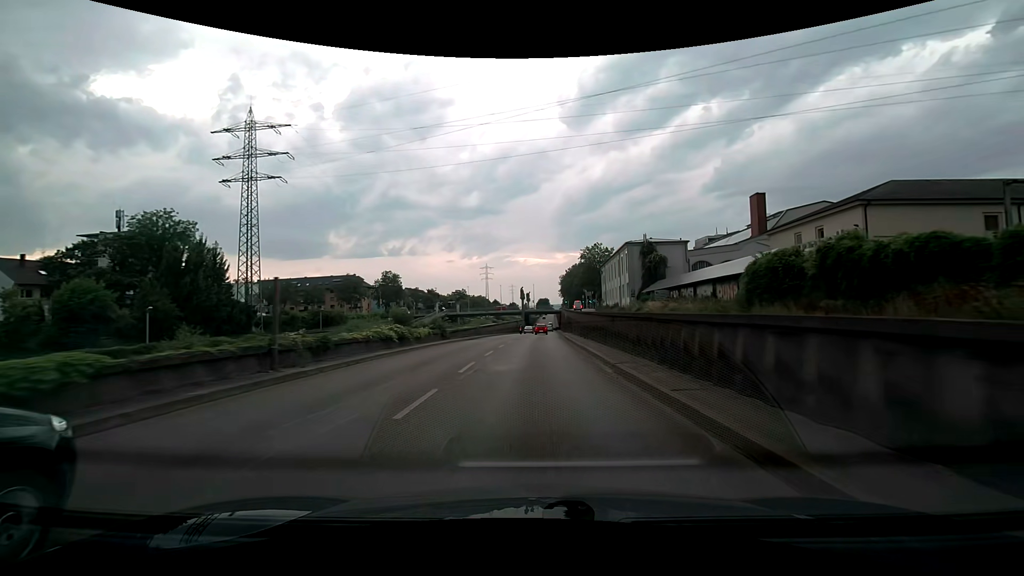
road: trunk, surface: asphalt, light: Day
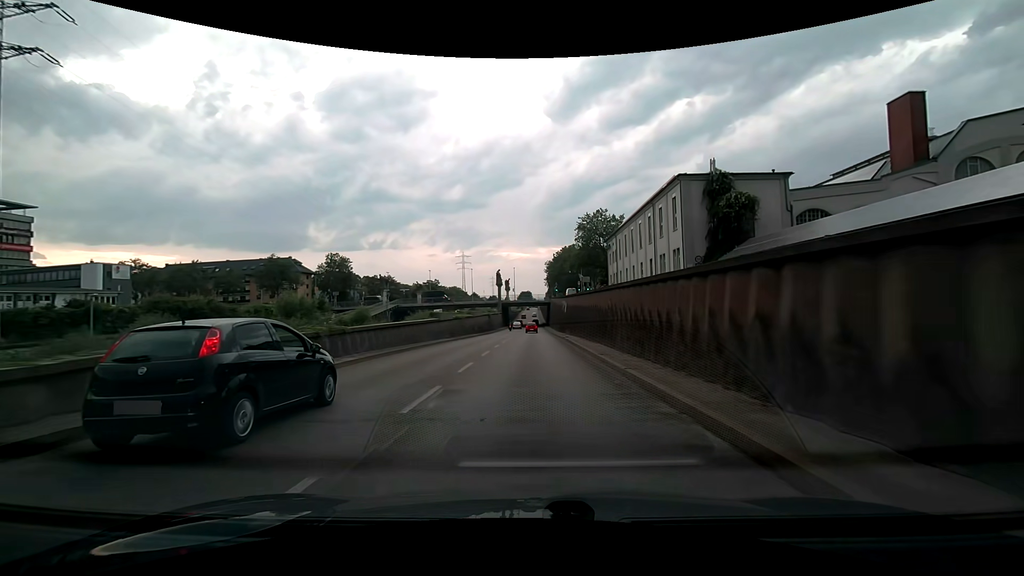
(+0.8, +36.6) m; +2°
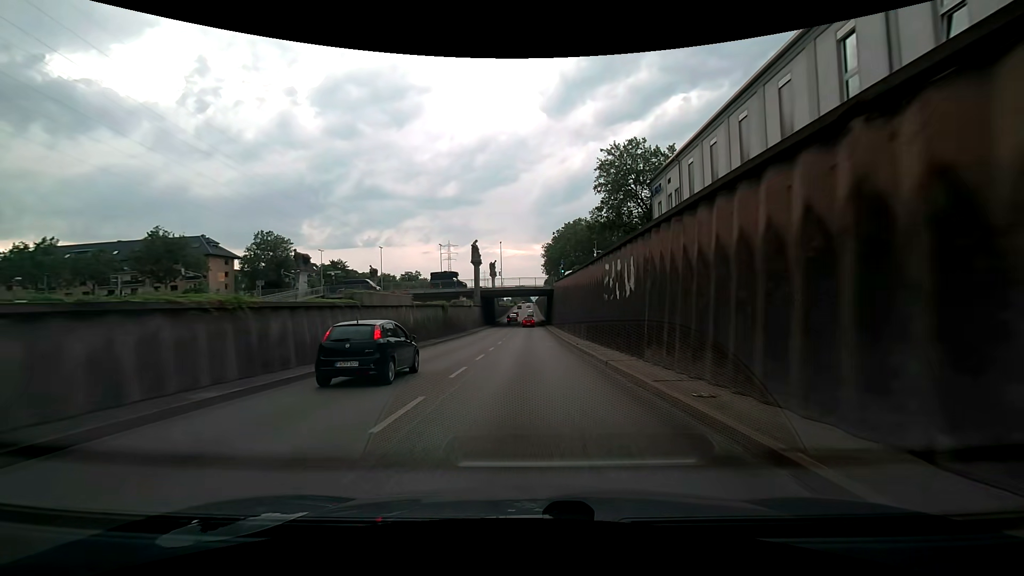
(+0.4, +37.6) m; +1°
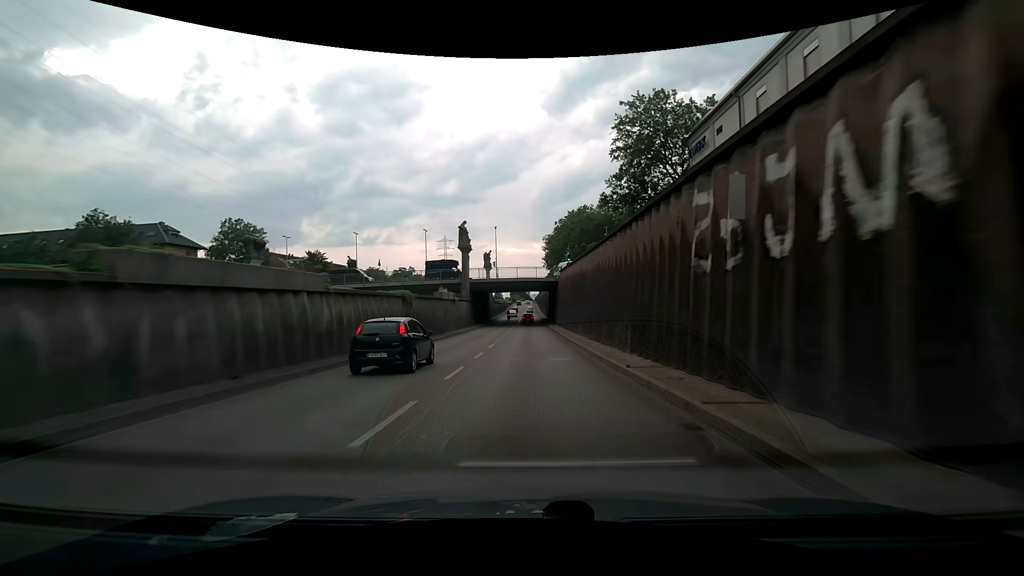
(0.0, +12.8) m; 0°
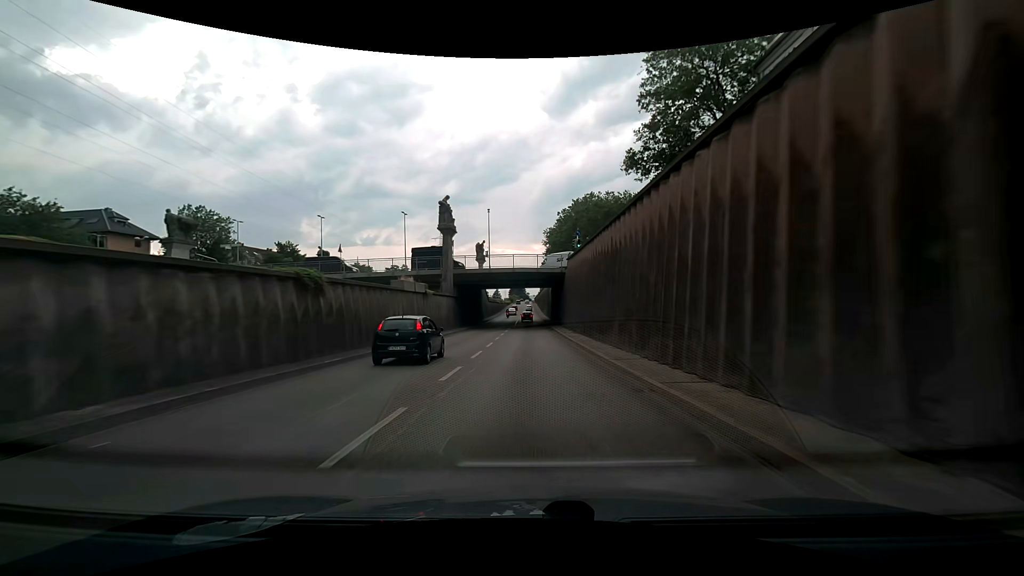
(0.0, +12.9) m; 0°
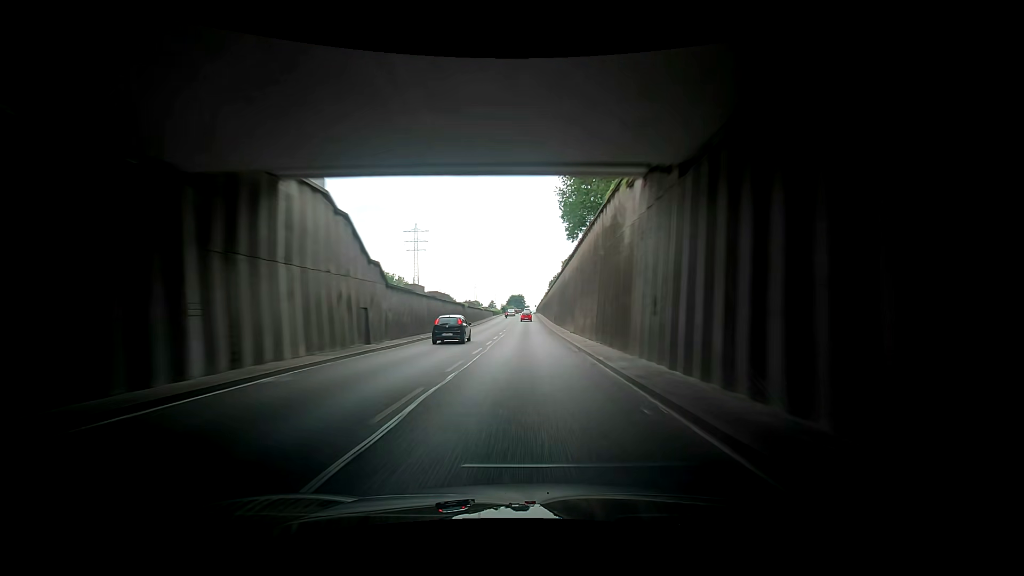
(+0.3, +64.9) m; +1°
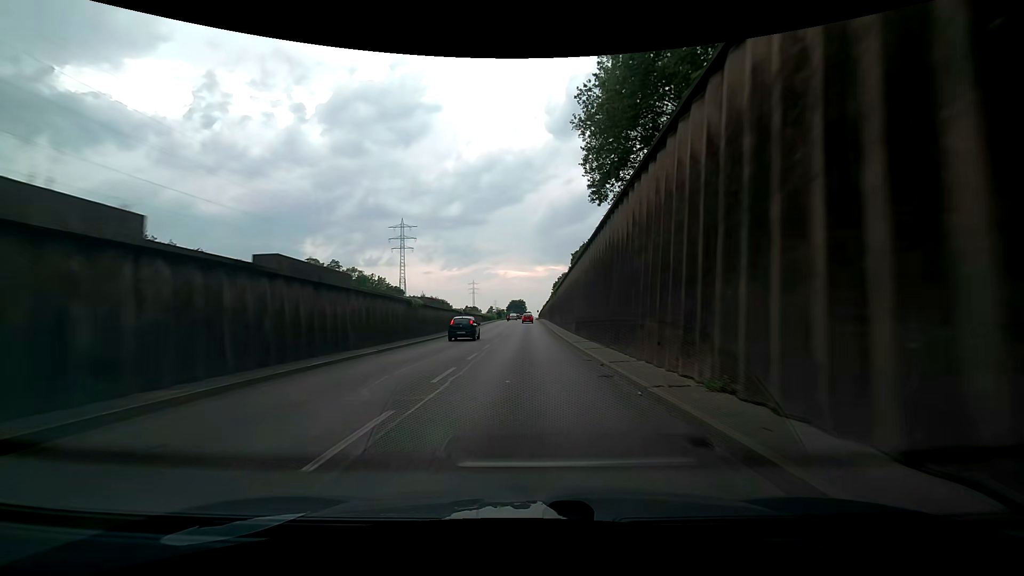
(-1.0, +25.9) m; -2°
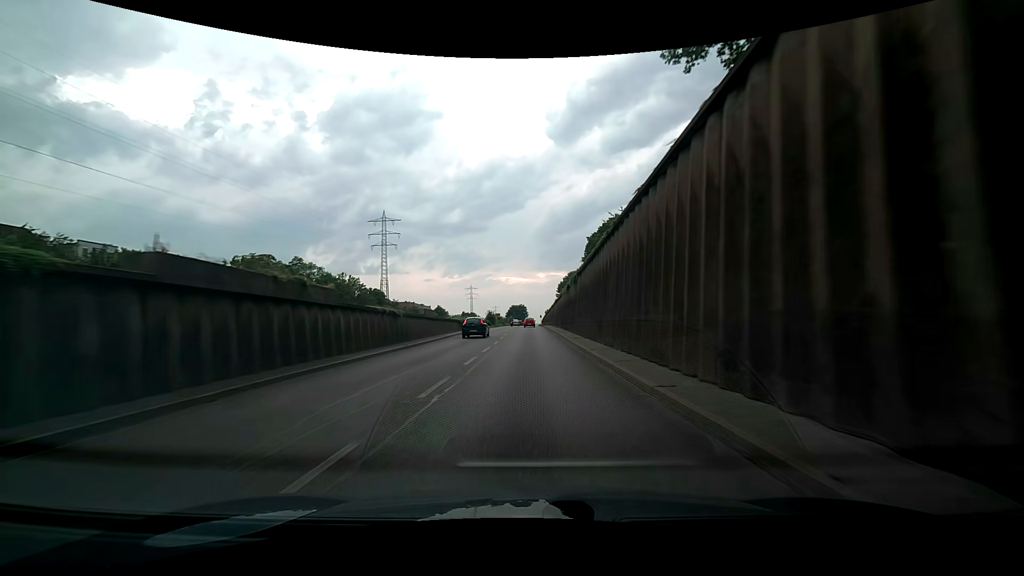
(+0.5, +26.0) m; +1°
(0, +10) (0, +20) (0, +30) (0, +40) (0, +50) (0, +60) (0, +70) (0, +80) (0, +90) (0, +100) m
